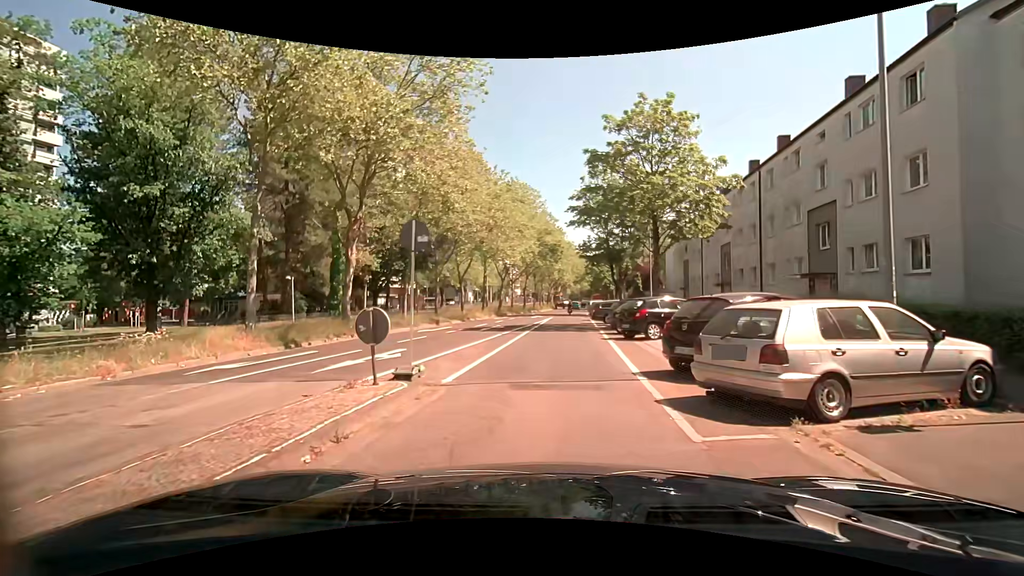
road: tertiary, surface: asphalt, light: Day
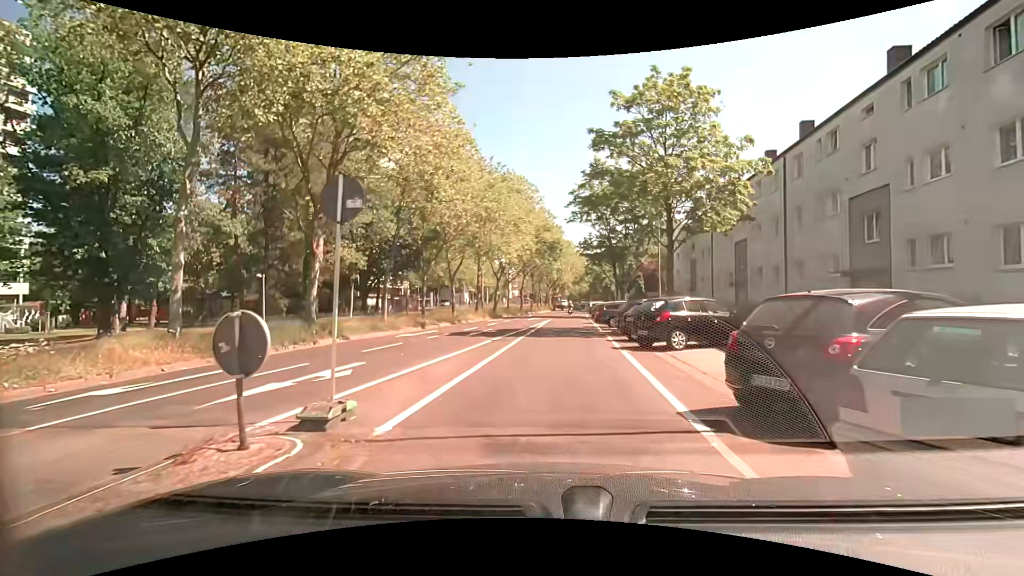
(0.0, +3.5) m; 0°
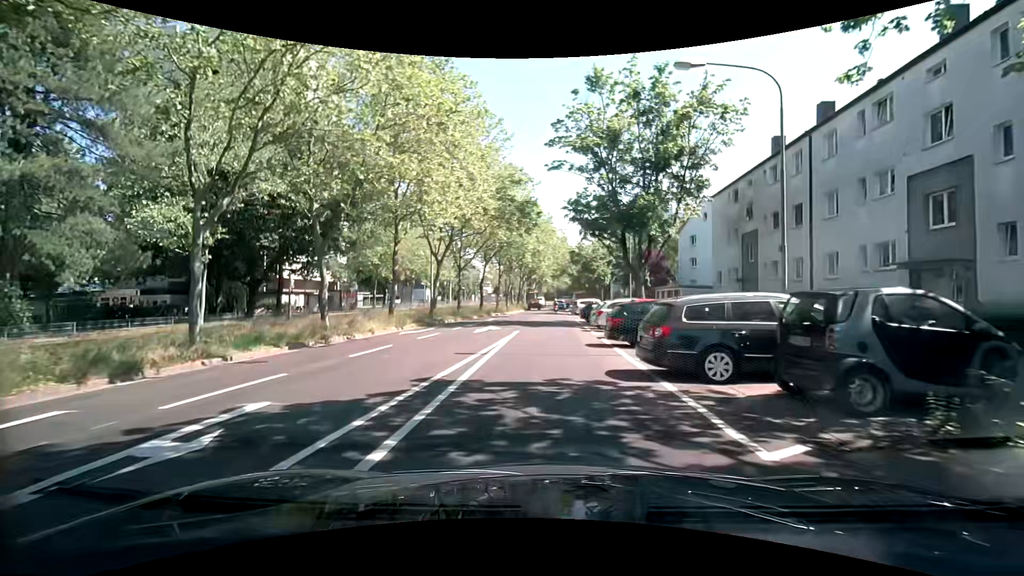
(+0.7, +20.2) m; +3°
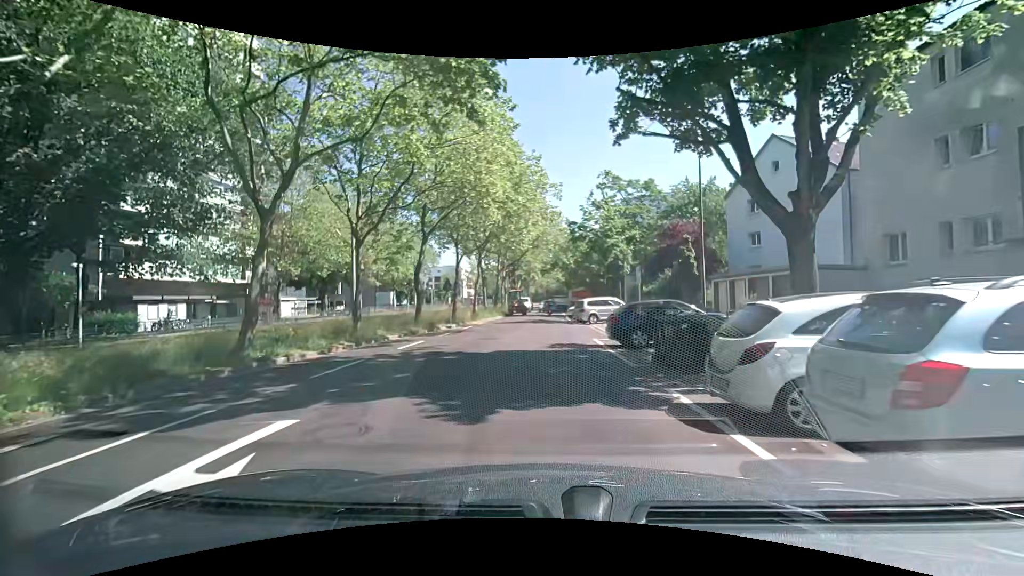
(+0.2, +20.6) m; +2°
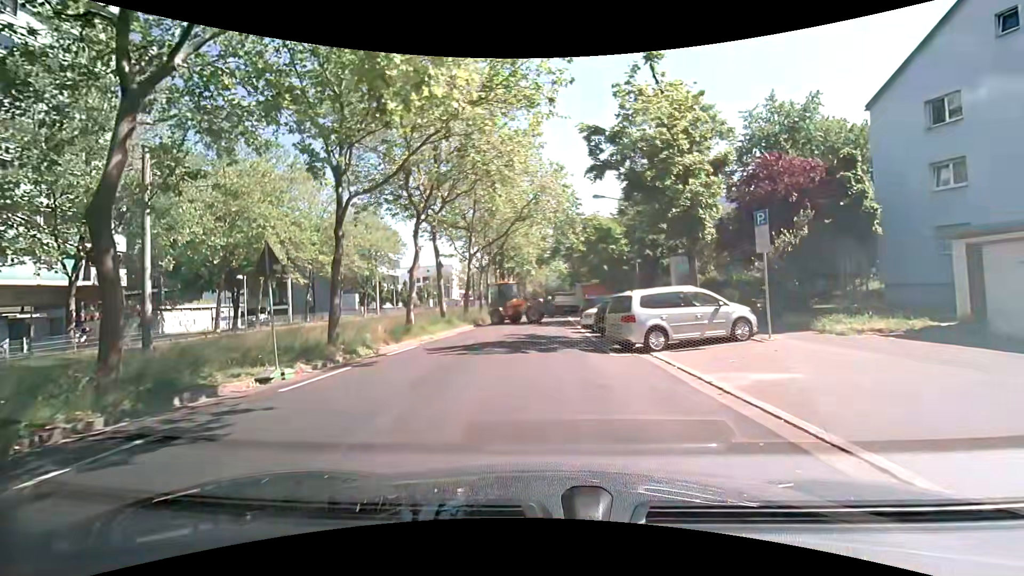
(0.0, +18.9) m; 0°
